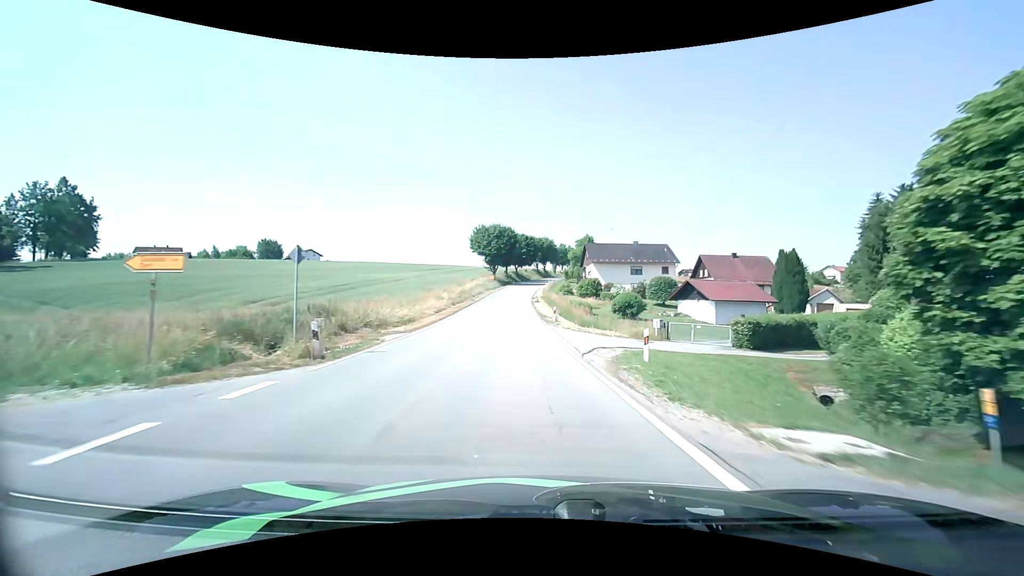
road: tertiary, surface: asphalt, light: Day
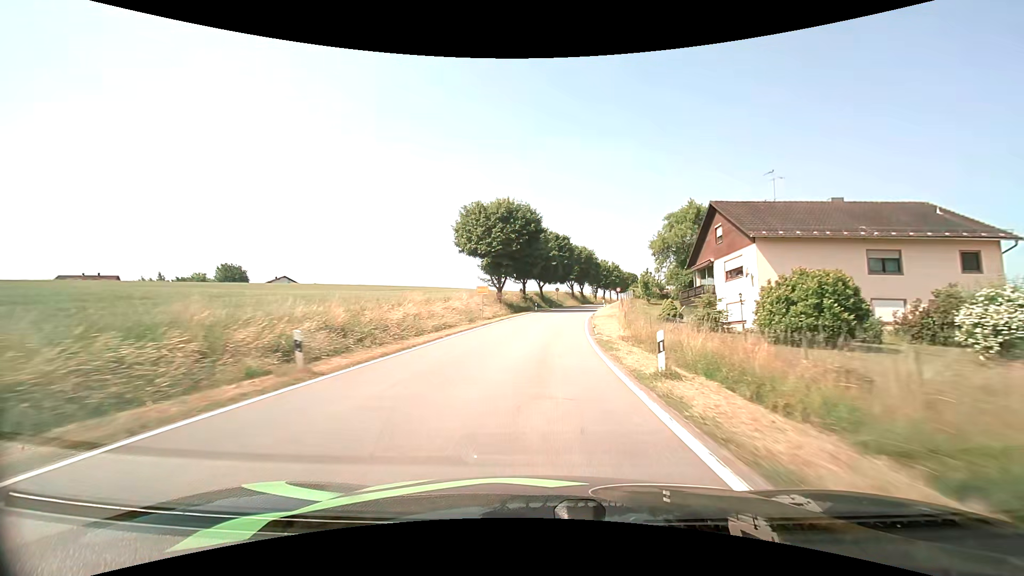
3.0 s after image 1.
(-2.7, +51.3) m; -4°
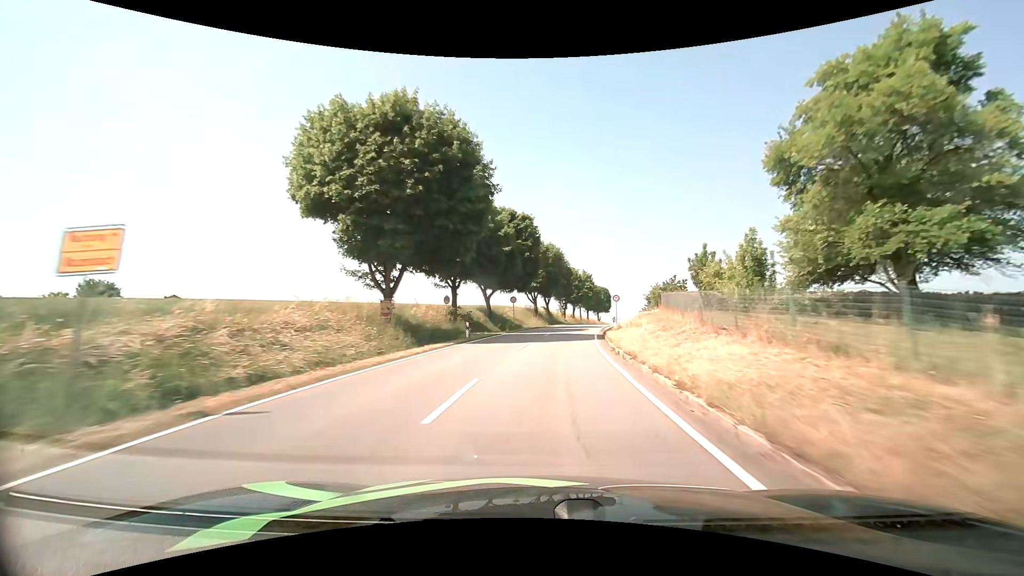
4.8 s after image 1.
(+1.2, +31.6) m; +5°
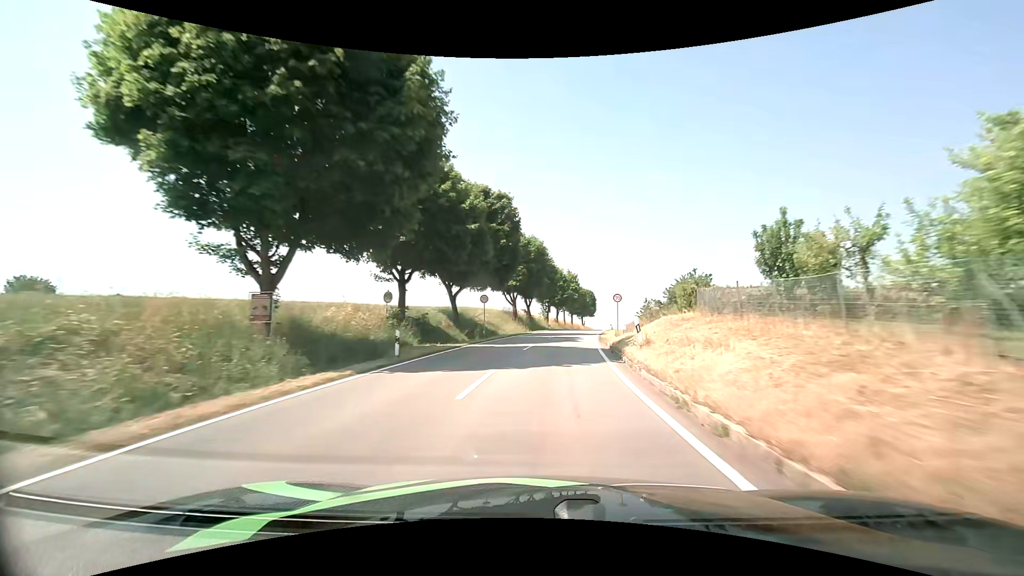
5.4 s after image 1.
(+0.1, +10.5) m; +2°
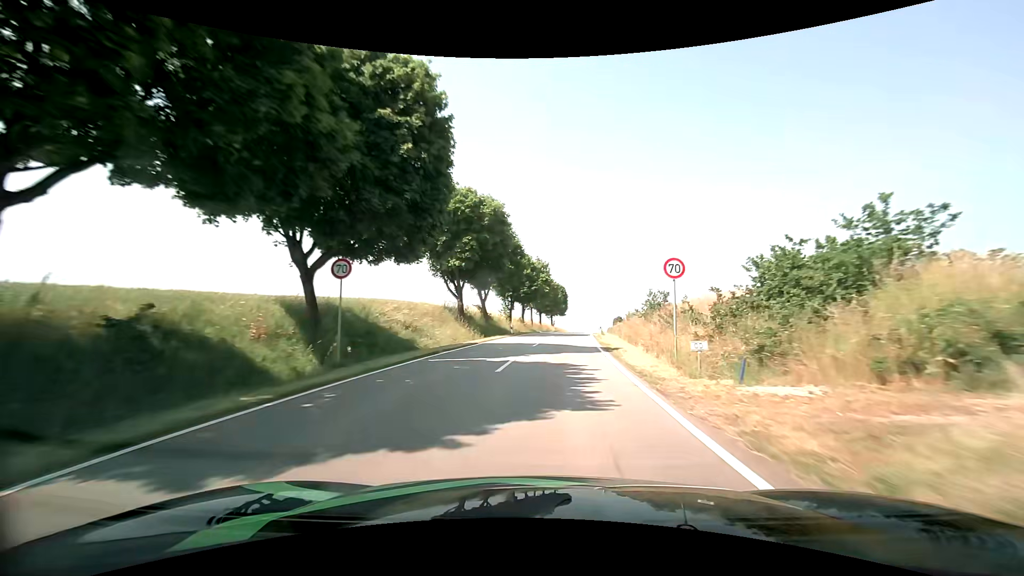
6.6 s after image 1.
(+0.8, +20.9) m; +4°
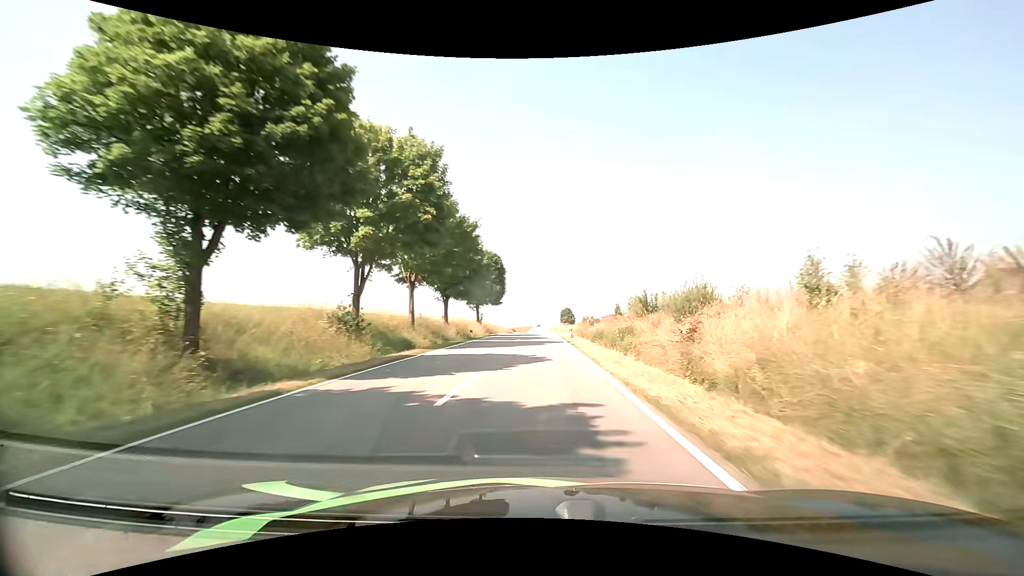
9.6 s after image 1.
(+3.9, +53.4) m; +7°
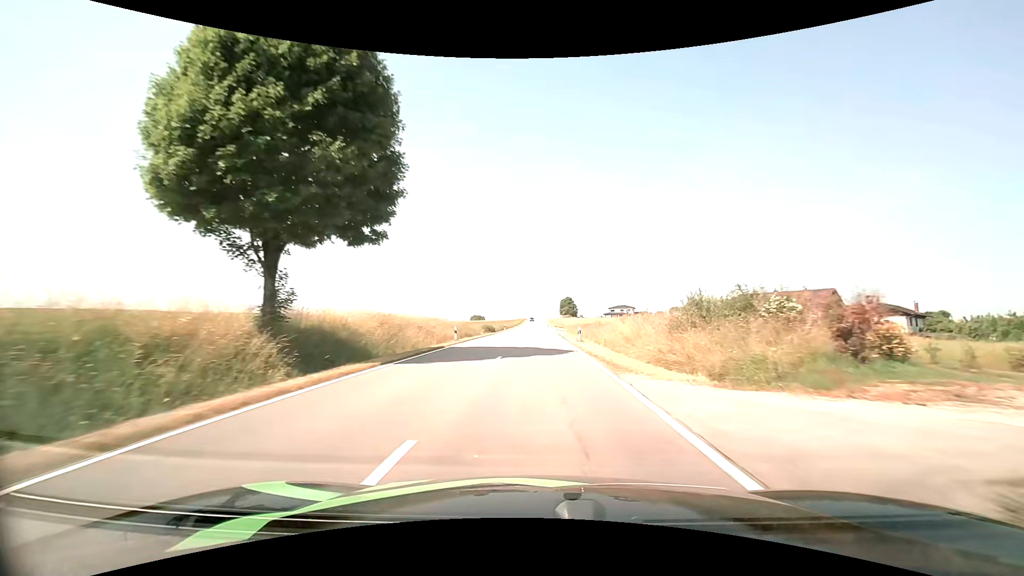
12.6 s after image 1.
(+0.2, +56.5) m; 0°
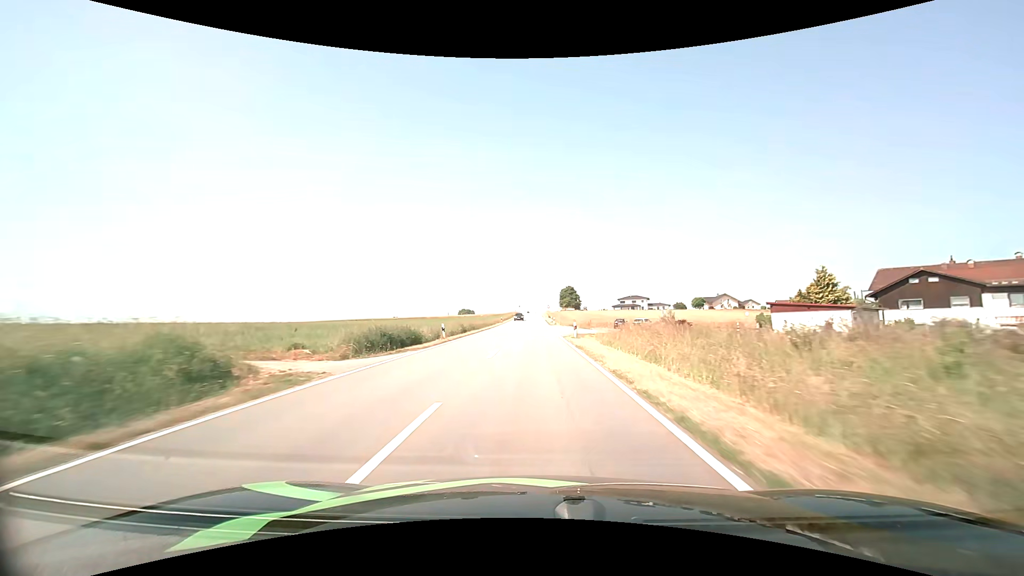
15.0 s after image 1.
(+0.4, +47.0) m; +1°
(0, +10) (0, +20) (0, +30) (0, +40) (0, +50) (0, +60) (0, +70) (0, +80) (0, +90) (0, +100) m
